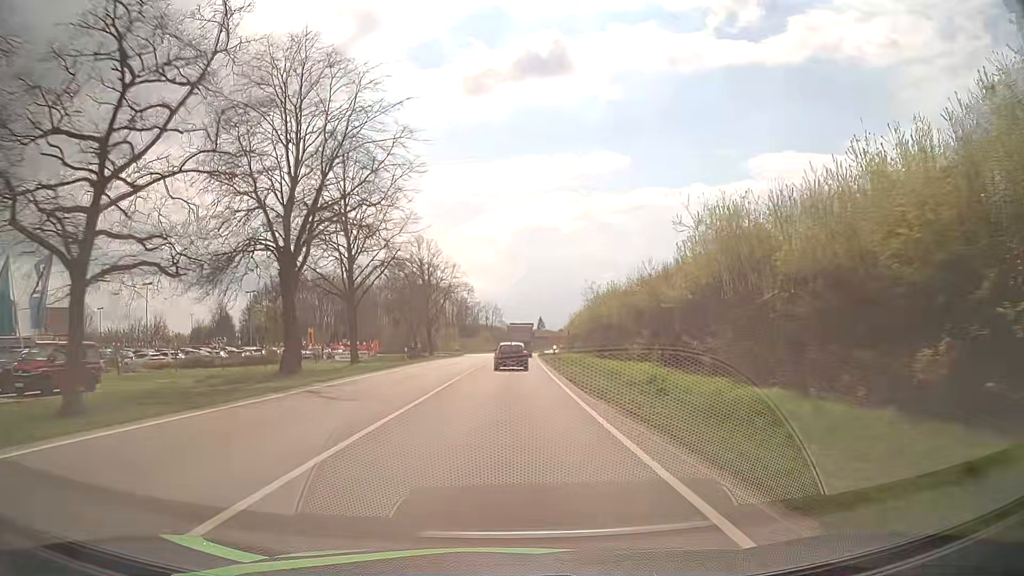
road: primary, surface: asphalt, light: Day
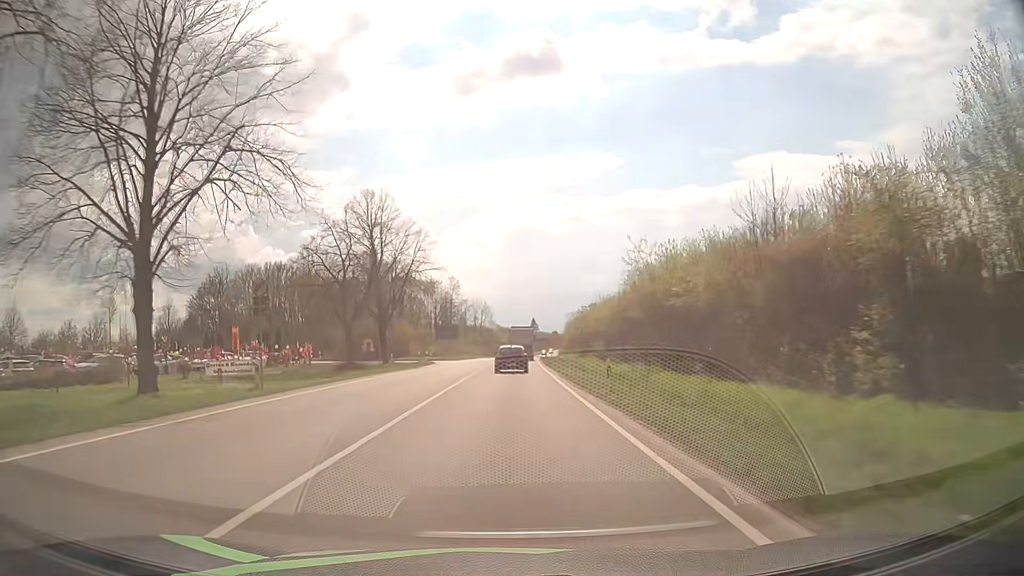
(+0.1, +26.0) m; +1°
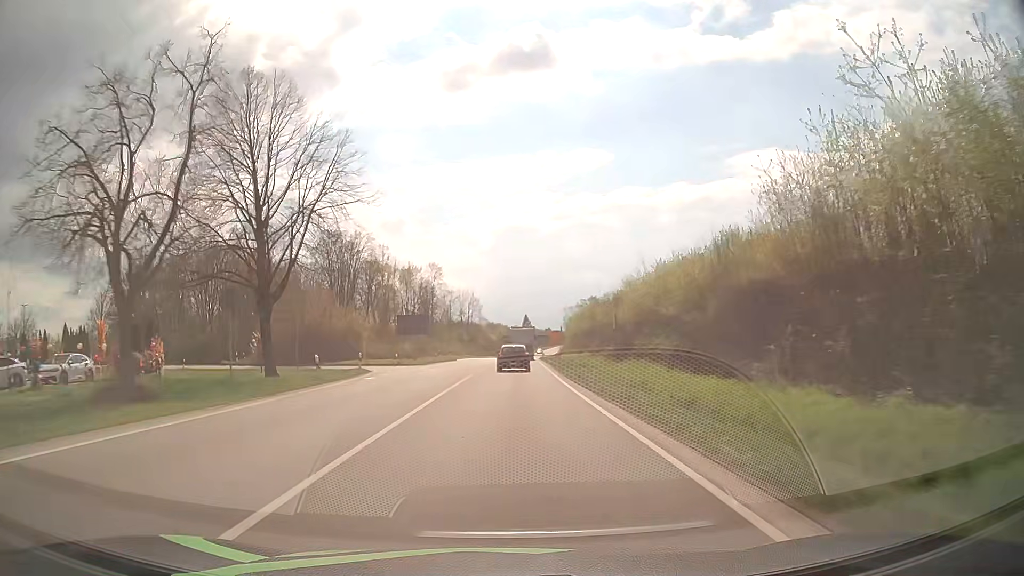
(+0.1, +25.9) m; +1°
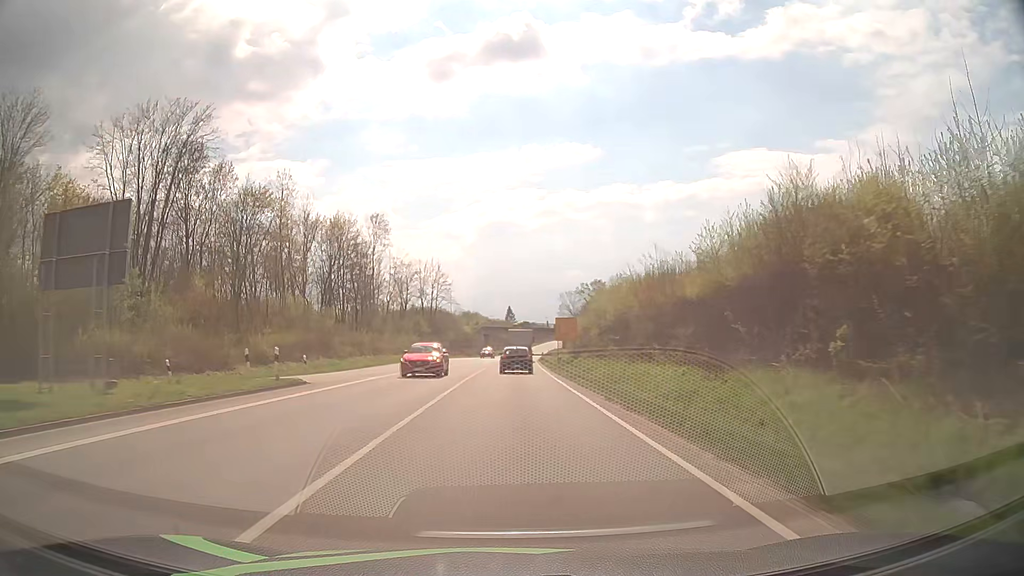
(+0.5, +52.2) m; +1°
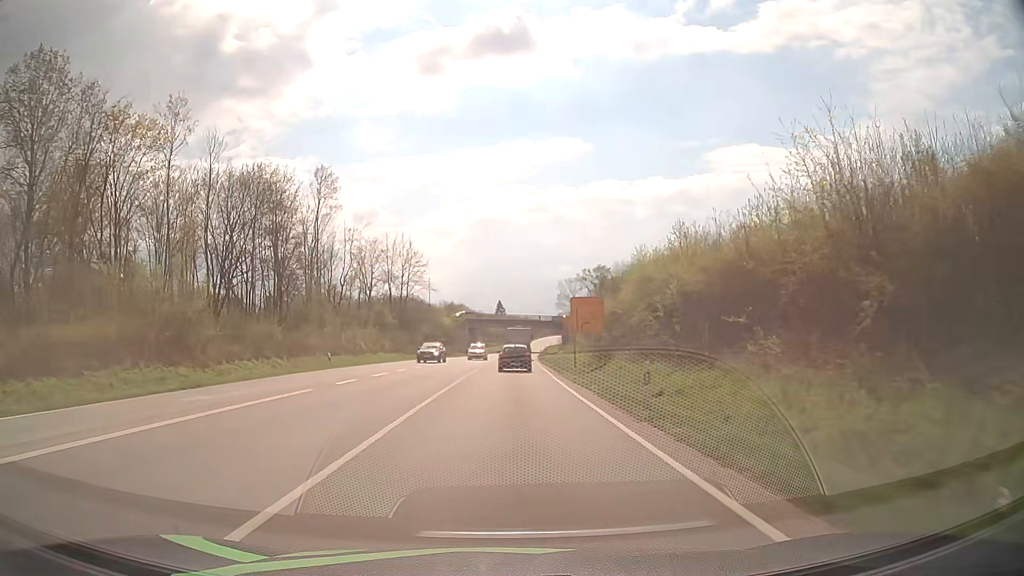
(+0.2, +26.2) m; +1°
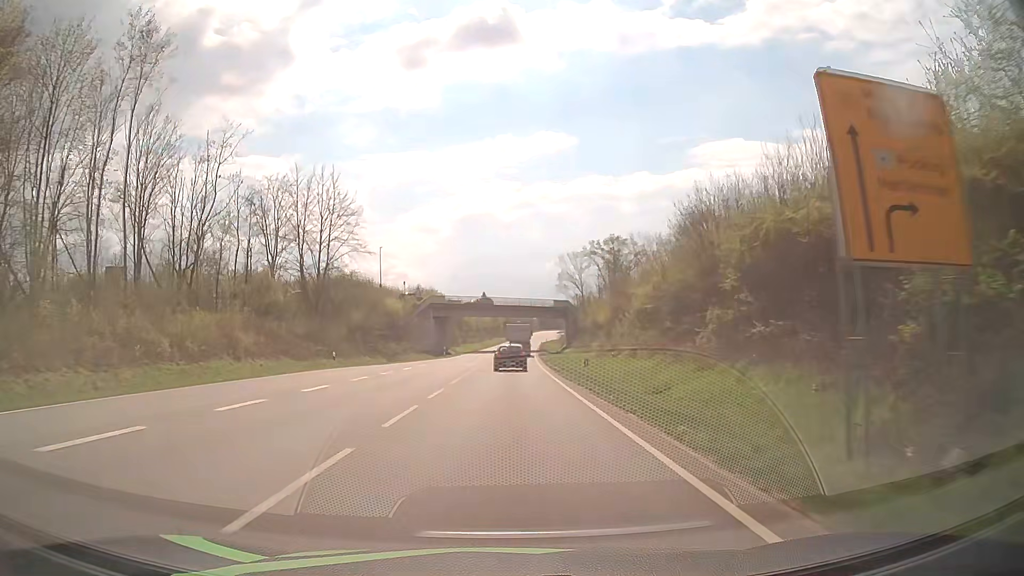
(+0.4, +39.5) m; +1°
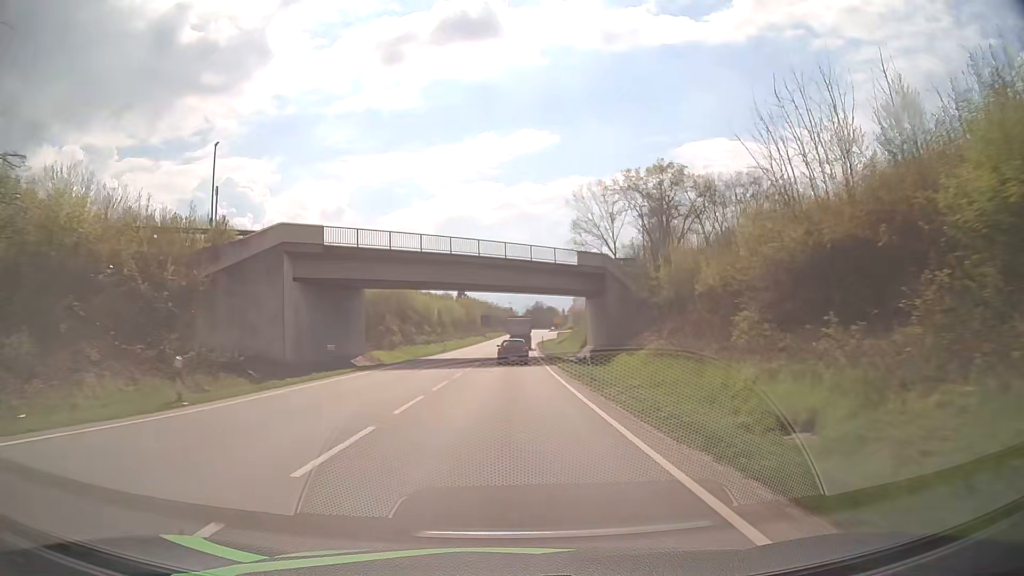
(+0.7, +51.9) m; +1°
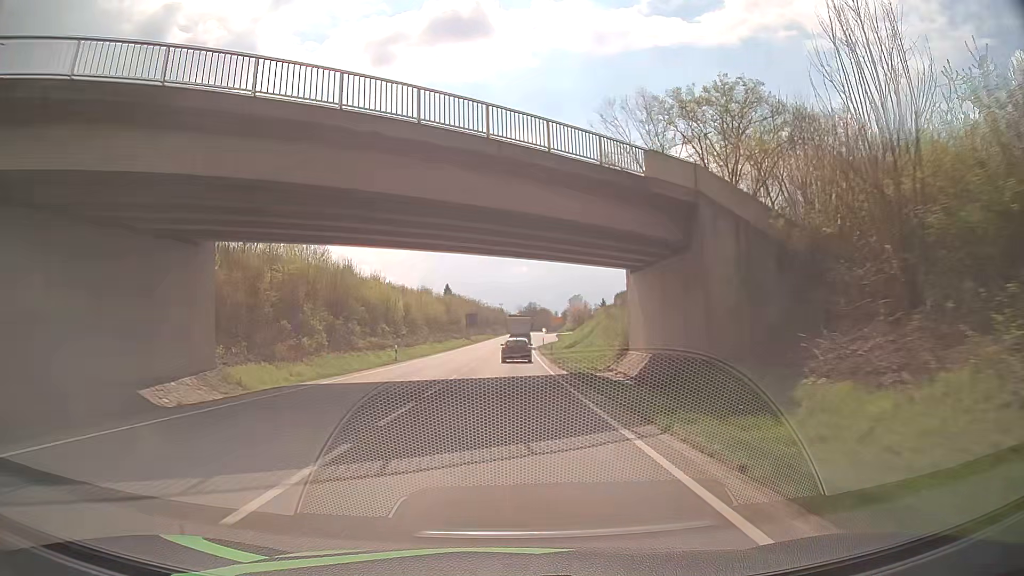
(+0.2, +25.8) m; +1°
(0, +10) (0, +20) (+1, +30) (+1, +40) (+1, +50) (+2, +60) (+2, +70) (+2, +80) (+3, +90) (+3, +100) m
